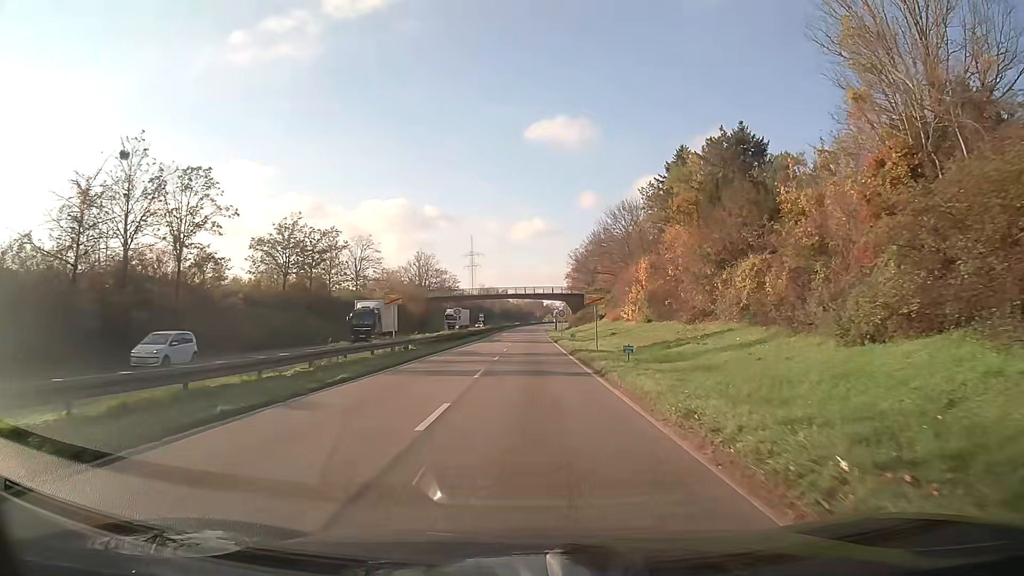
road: trunk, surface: asphalt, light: Day
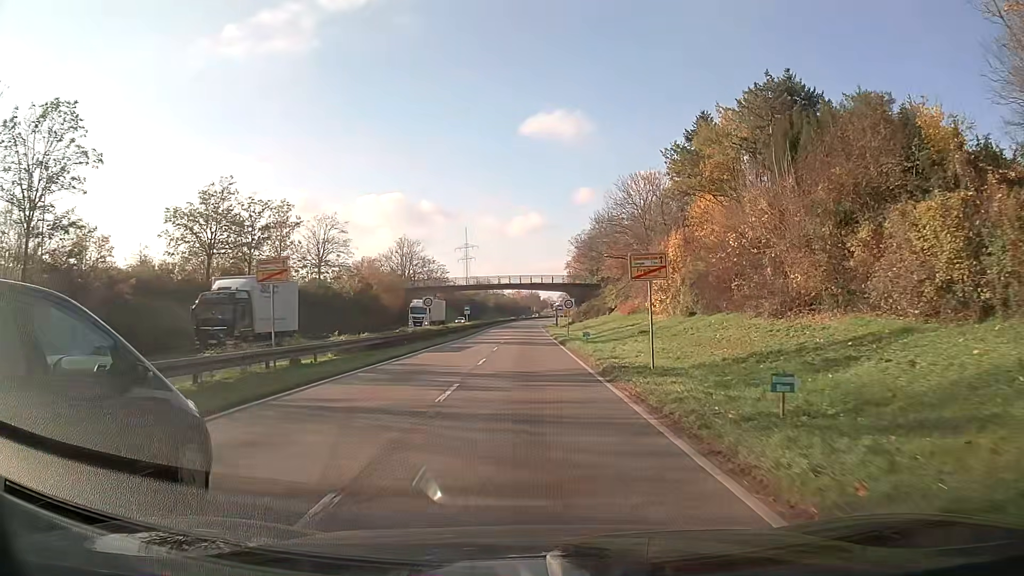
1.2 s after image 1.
(0.0, +15.6) m; 0°
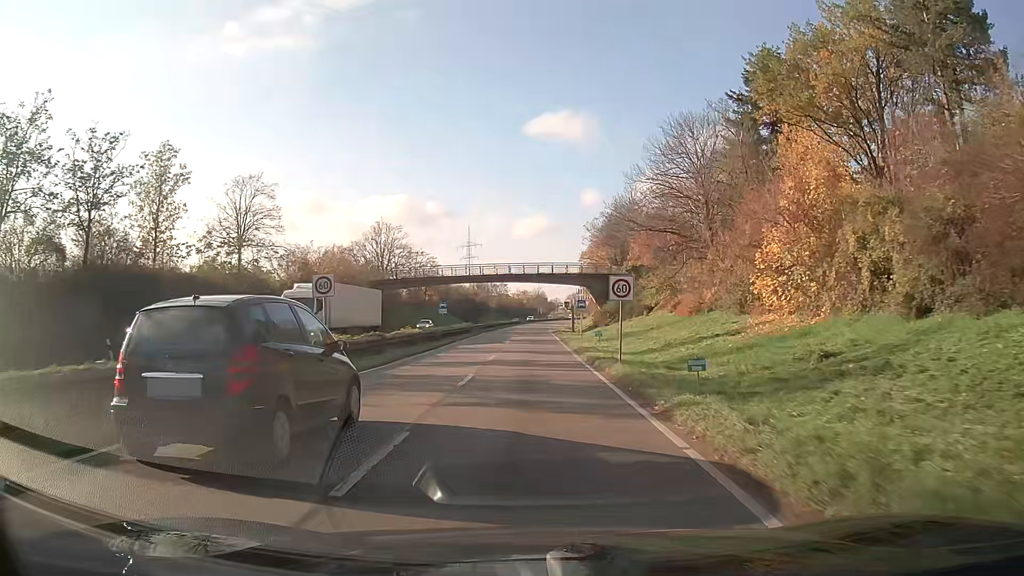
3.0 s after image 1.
(-0.1, +24.1) m; -1°
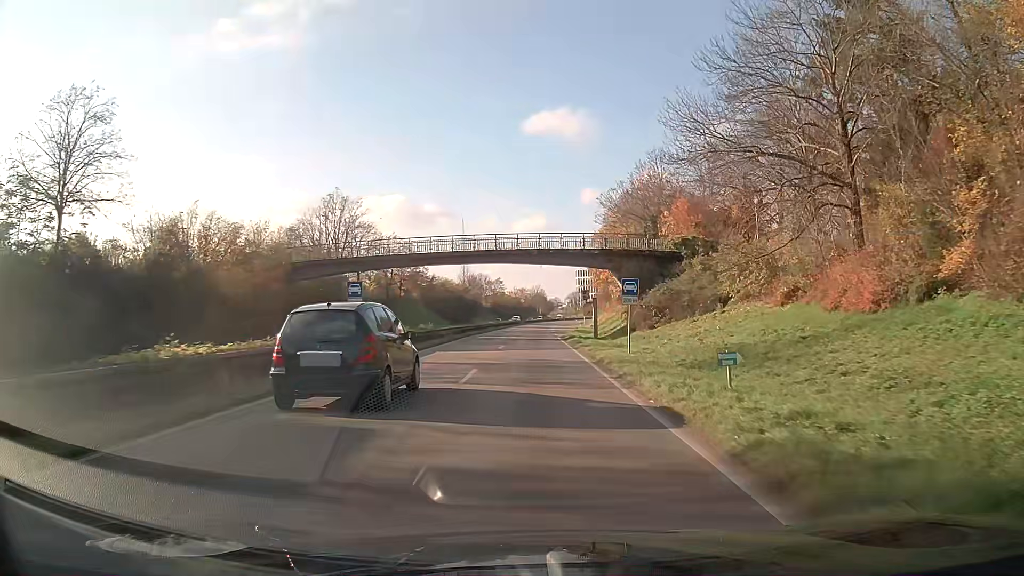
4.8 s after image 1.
(0.0, +24.3) m; 0°
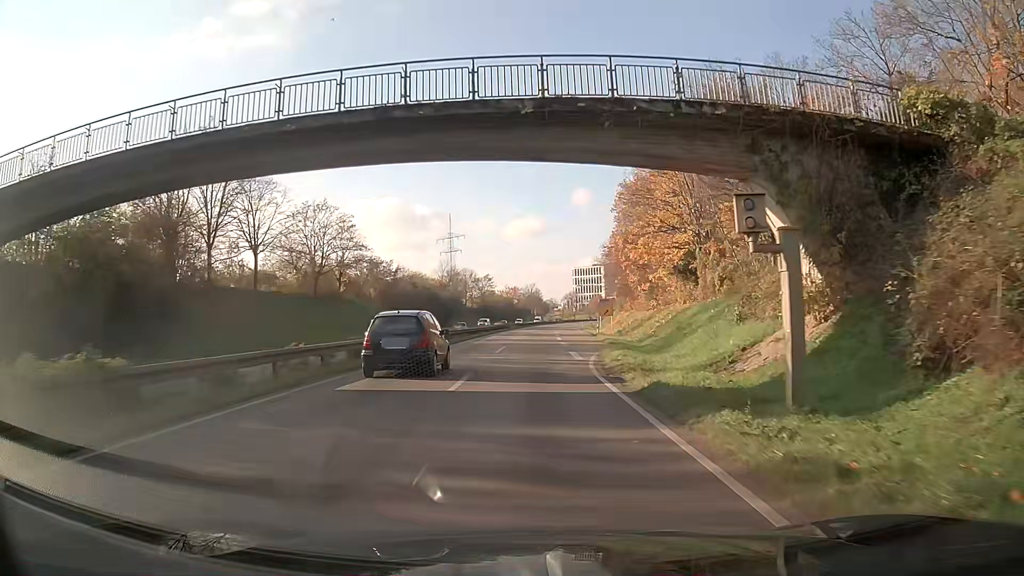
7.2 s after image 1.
(+0.1, +32.7) m; 0°
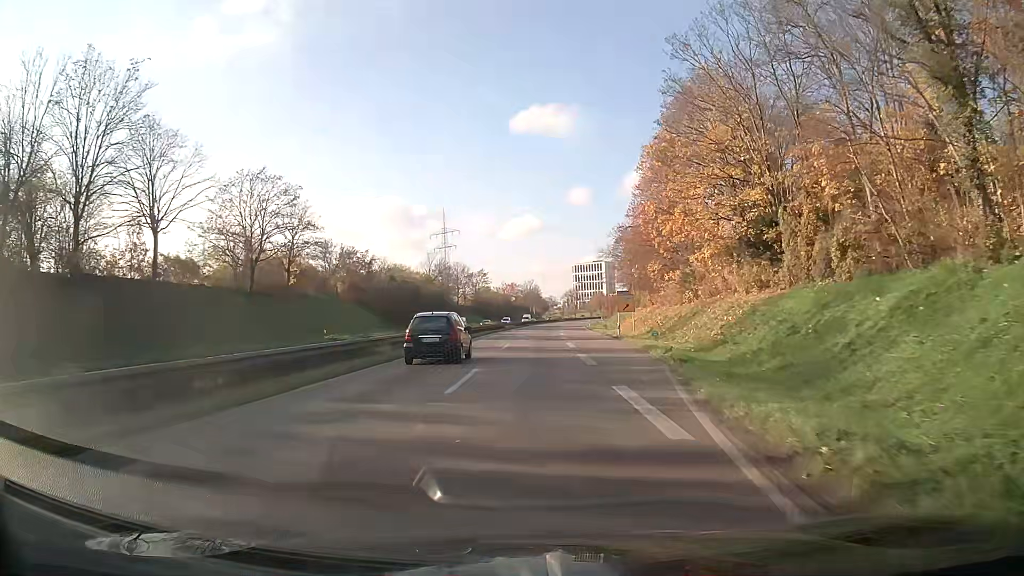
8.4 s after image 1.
(-0.1, +16.7) m; 0°
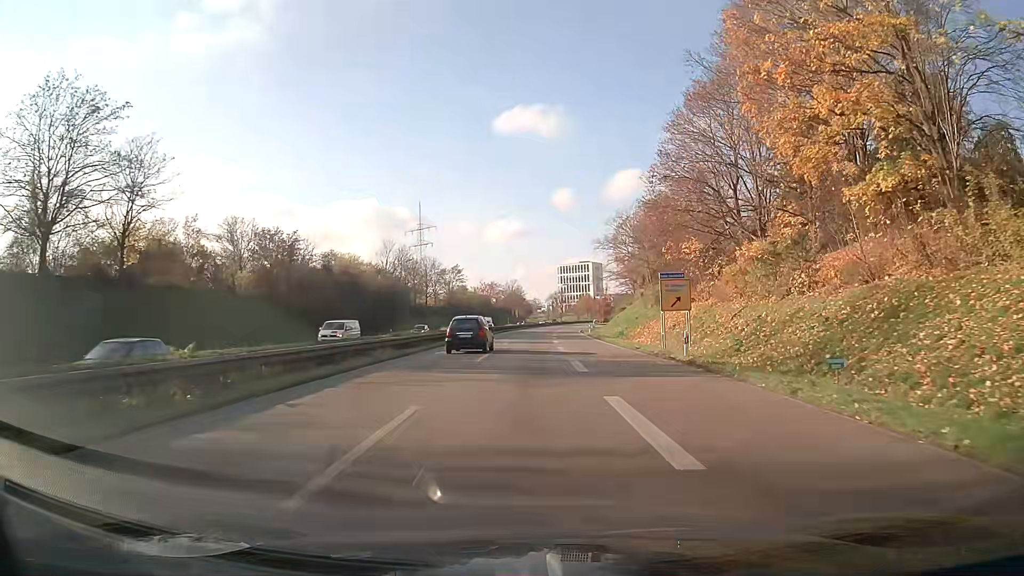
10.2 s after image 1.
(+0.6, +25.7) m; +2°
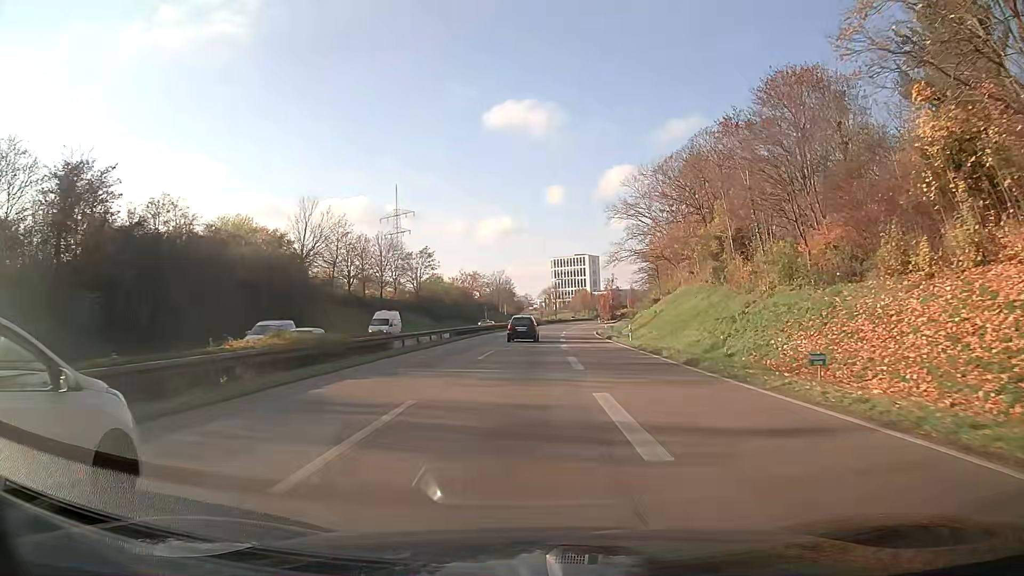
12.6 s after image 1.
(+0.1, +36.0) m; 0°
